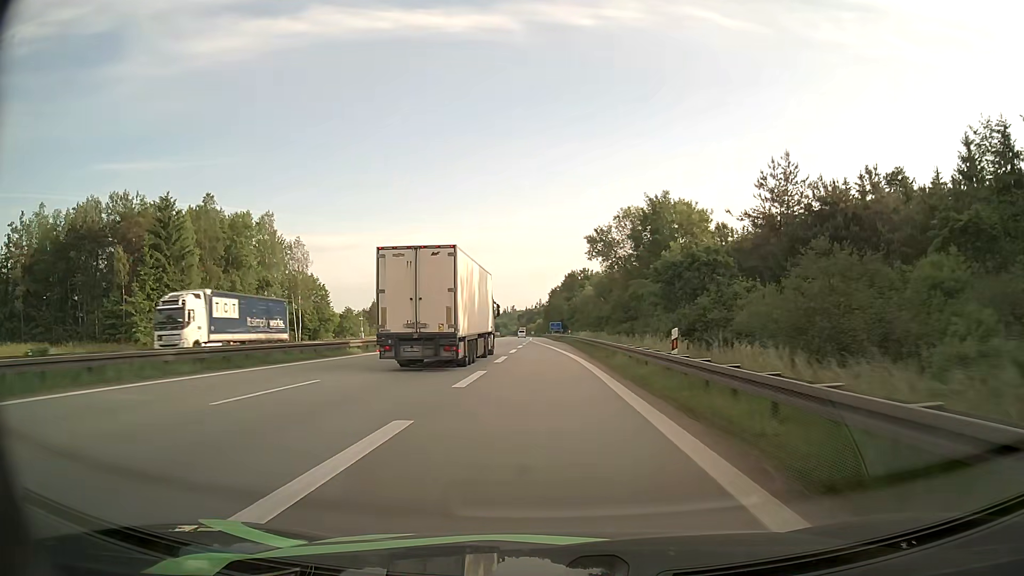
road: motorway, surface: asphalt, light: Day
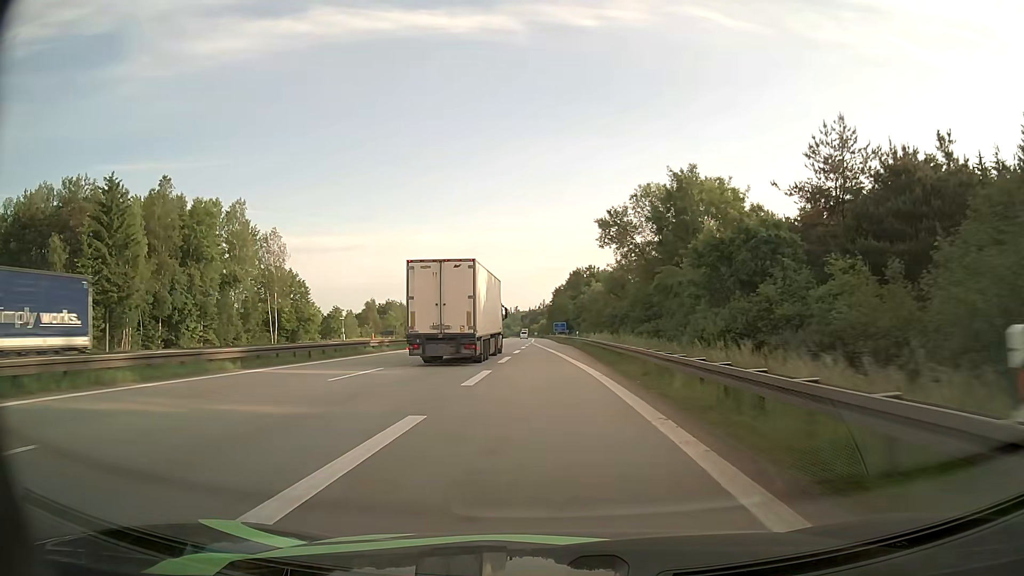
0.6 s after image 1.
(0.0, +11.4) m; 0°
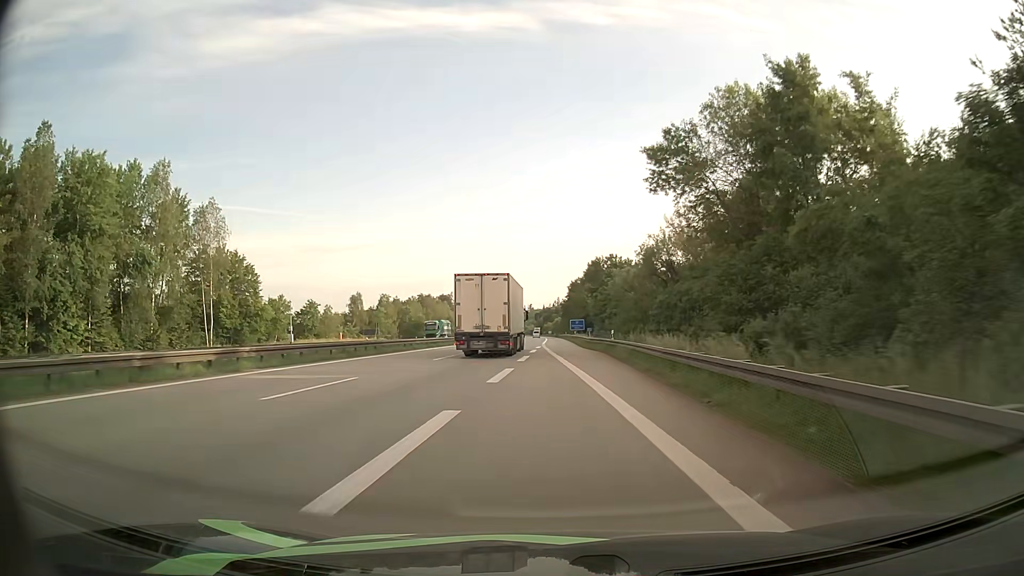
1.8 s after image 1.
(-0.3, +23.6) m; -1°
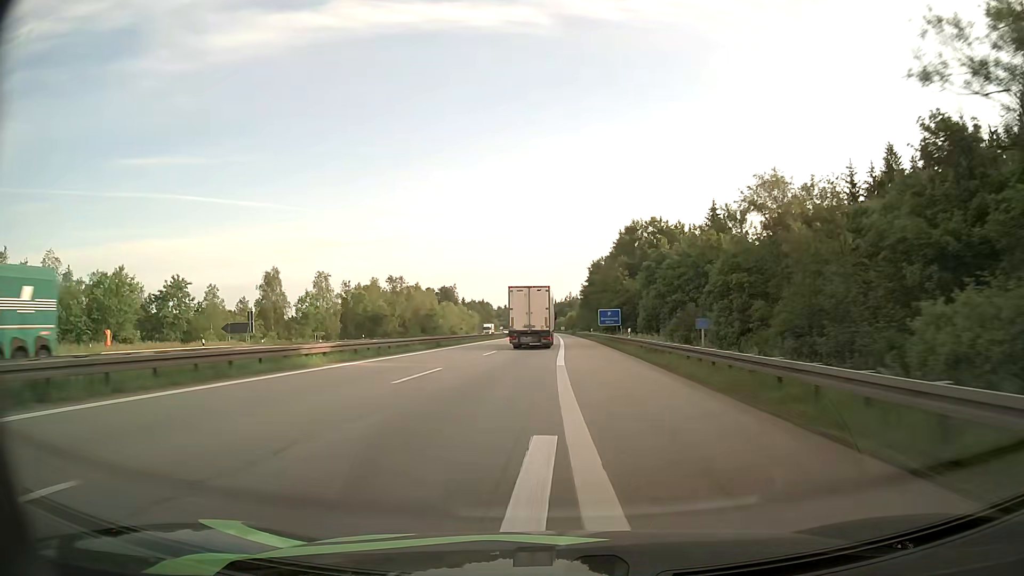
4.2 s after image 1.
(-0.7, +50.1) m; -1°
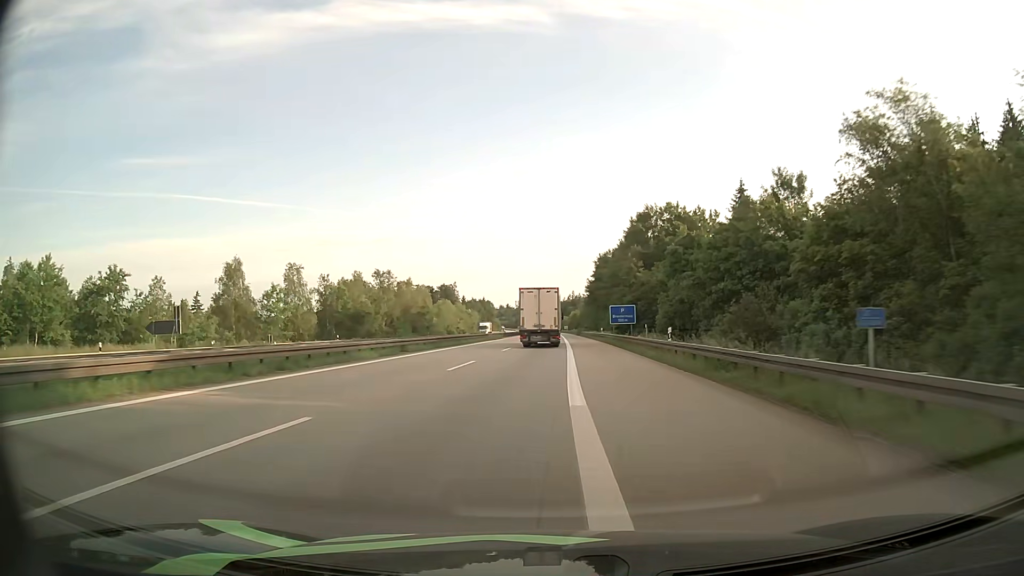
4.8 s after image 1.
(0.0, +12.9) m; 0°
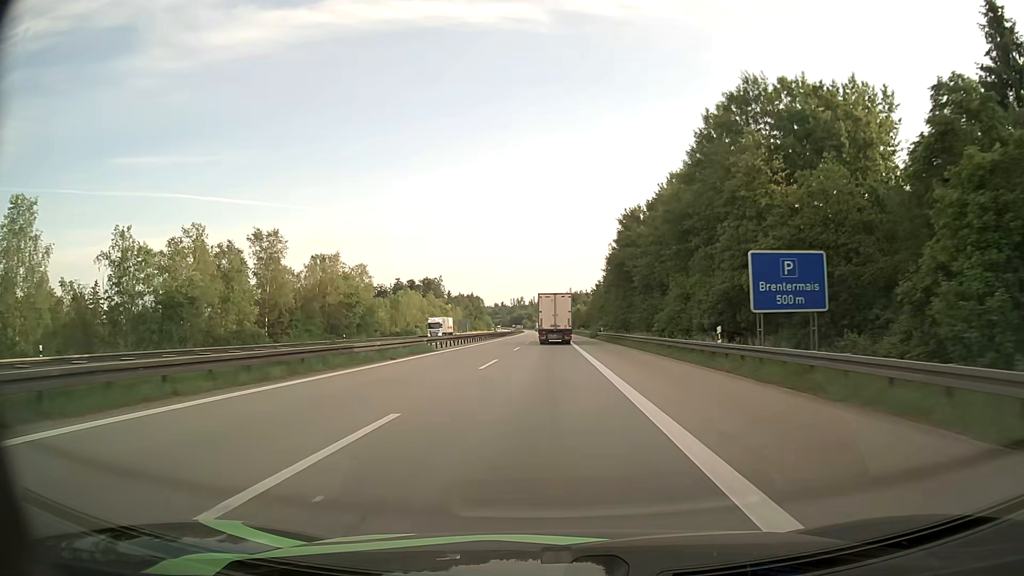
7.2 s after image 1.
(0.0, +53.4) m; 0°
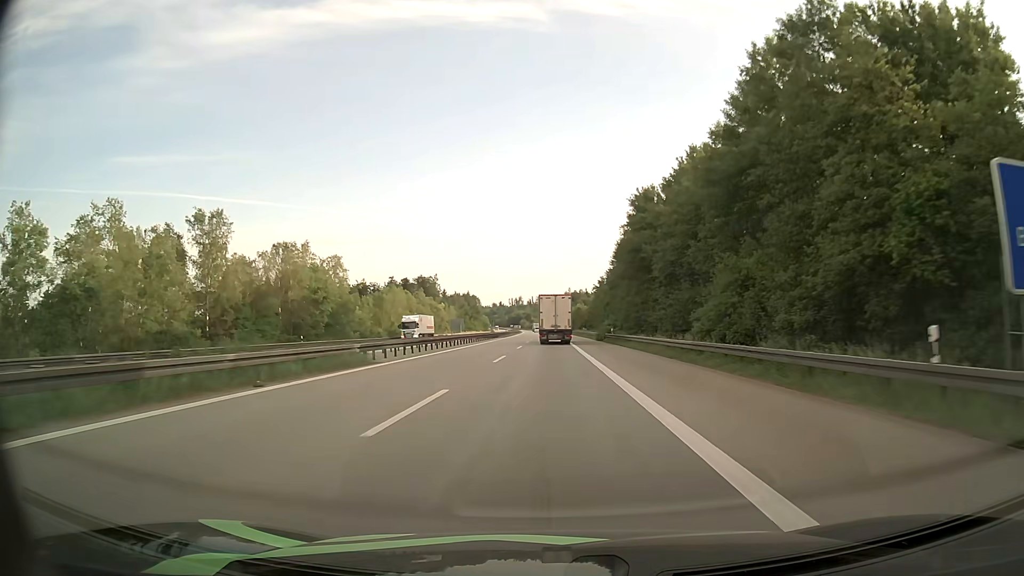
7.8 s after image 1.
(0.0, +13.8) m; 0°
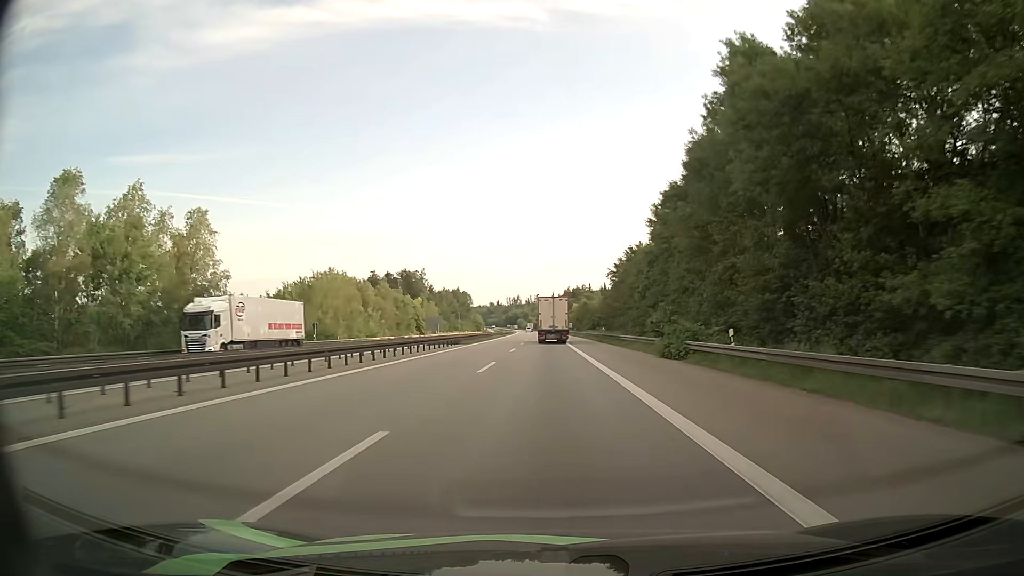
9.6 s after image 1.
(0.0, +42.3) m; 0°
(0, +10) (0, +20) (0, +30) (0, +40) (0, +50) (0, +60) (0, +70) (0, +80) (0, +90) (0, +100) m
